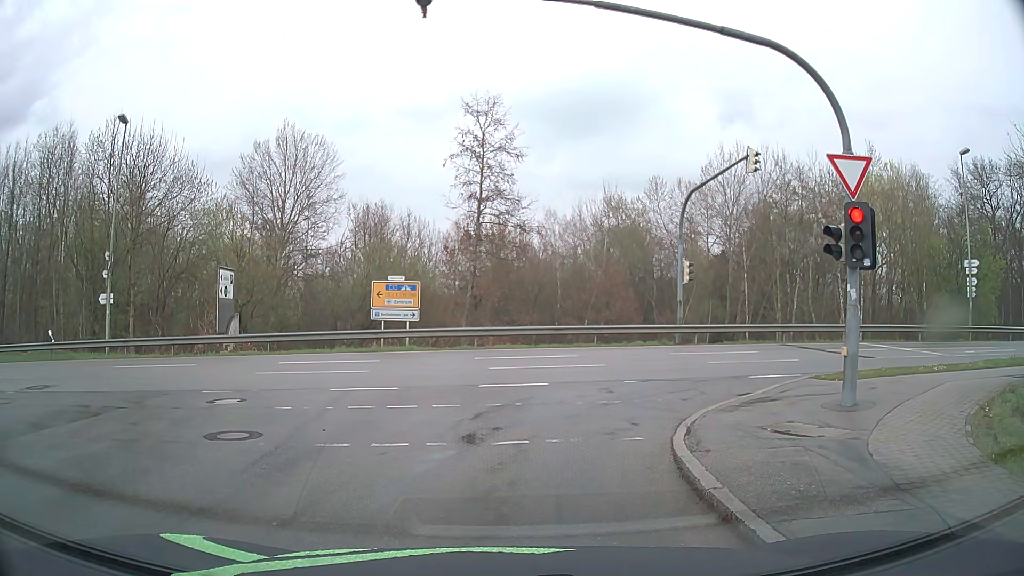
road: residential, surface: asphalt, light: Day
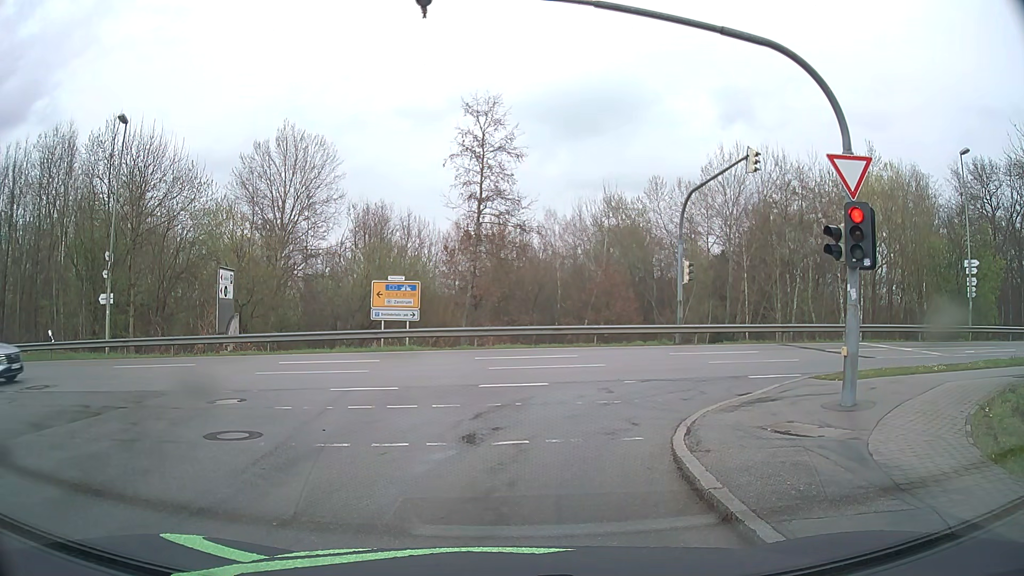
(0.0, 0.0) m; 0°
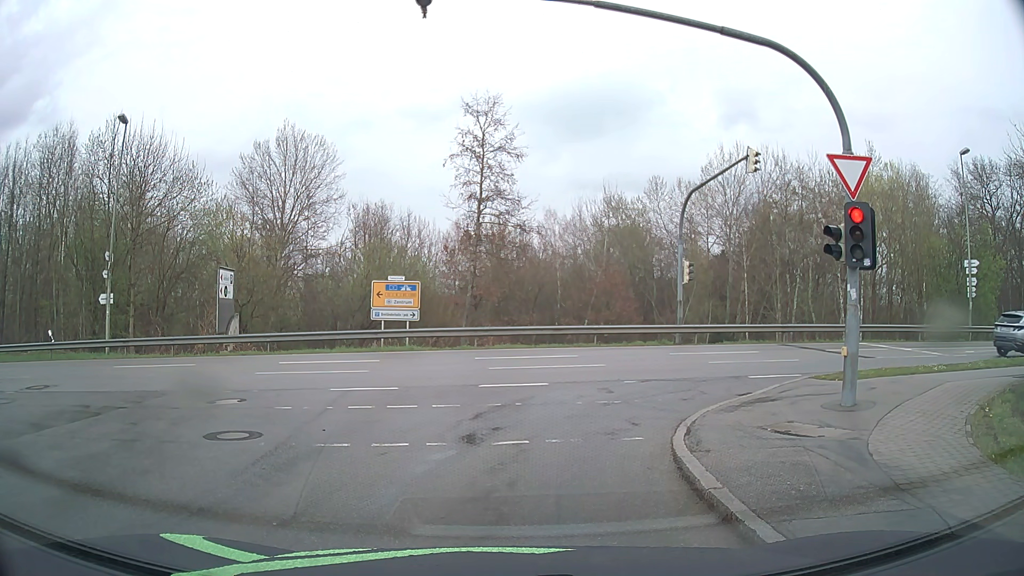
(0.0, 0.0) m; 0°
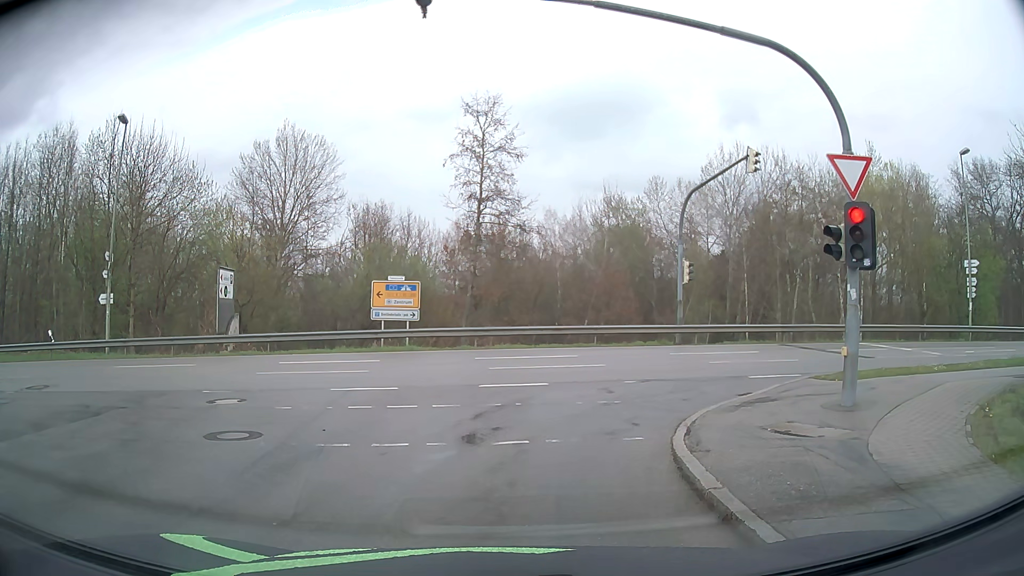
(0.0, 0.0) m; 0°
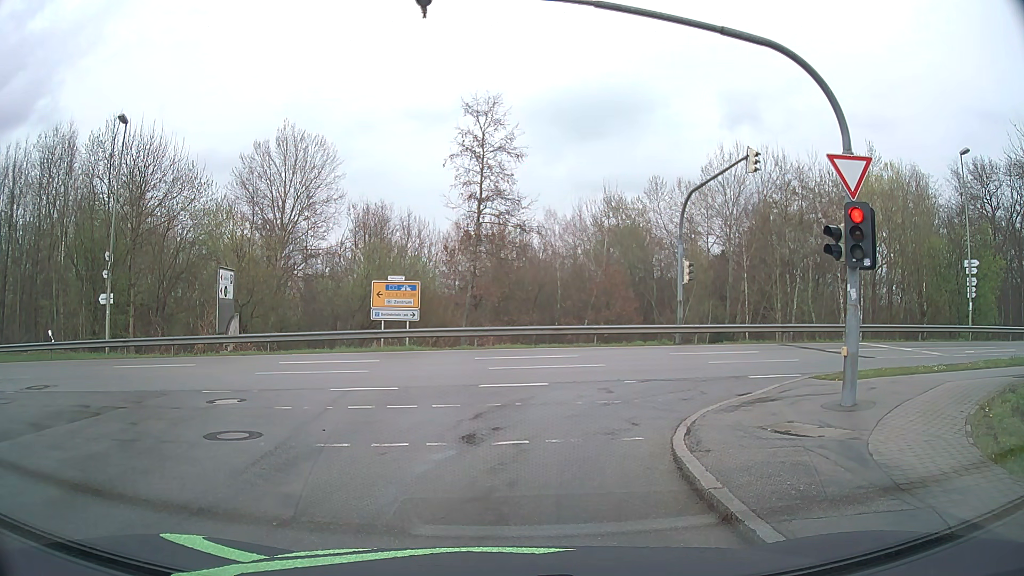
(0.0, 0.0) m; 0°
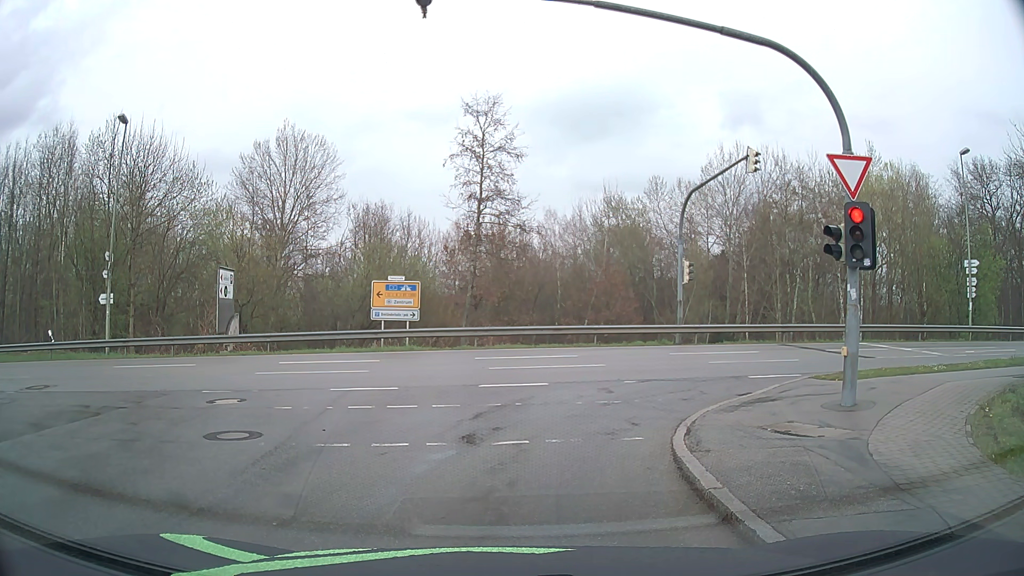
(0.0, 0.0) m; 0°
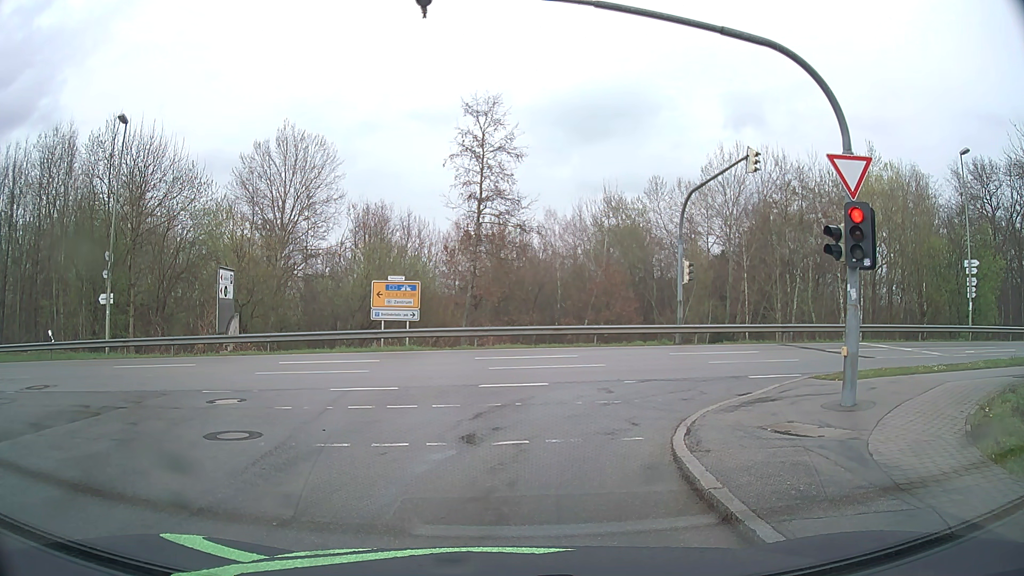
(0.0, 0.0) m; 0°
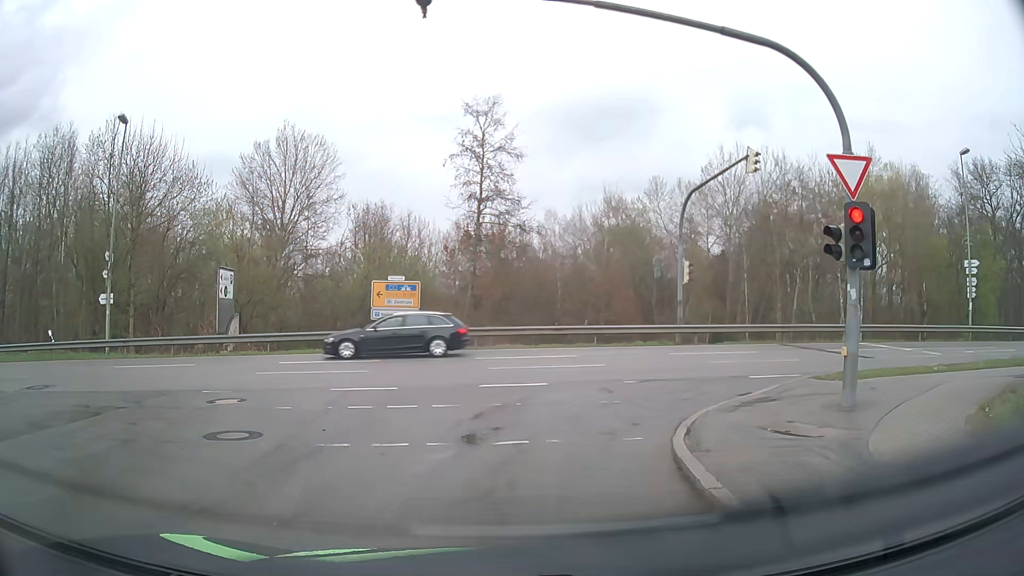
(0.0, 0.0) m; 0°
(0, +10) (+5, +18) (+15, +21) (+25, +22) (+35, +22) (+45, +23) (+55, +24) (+65, +25) (+75, +26) (+85, +27) m
